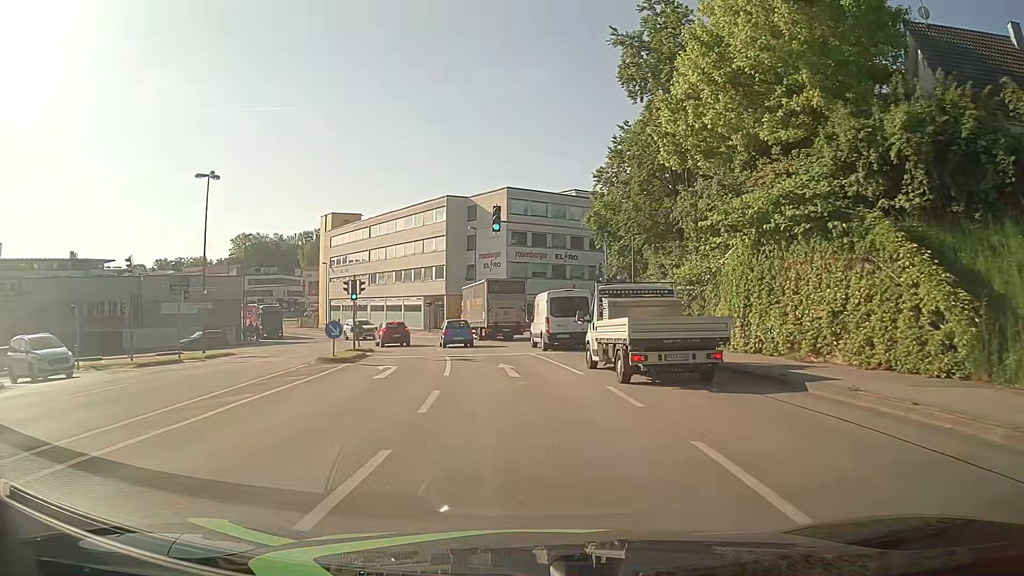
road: tertiary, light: Day
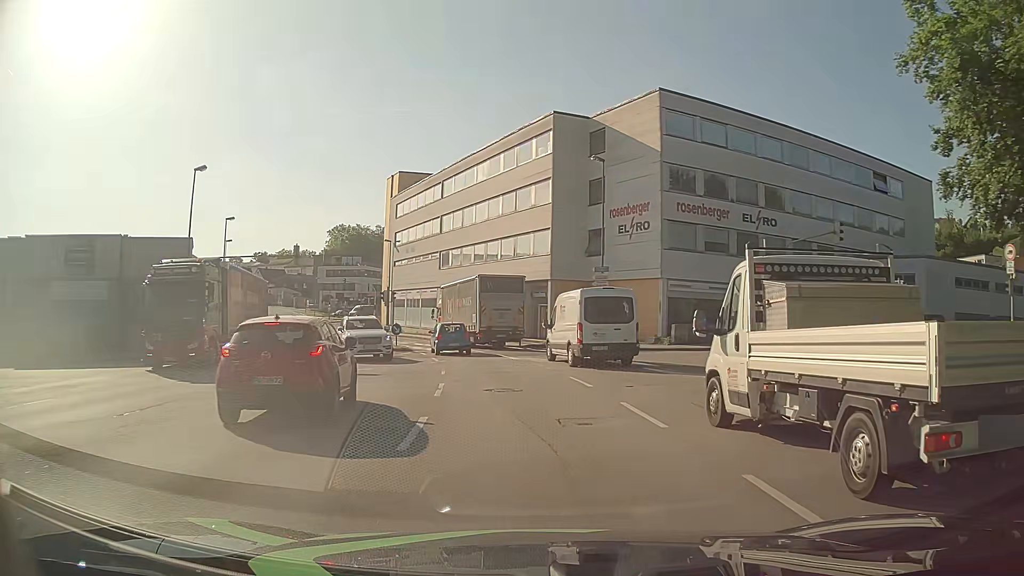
(-2.6, +30.4) m; -11°
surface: asphalt
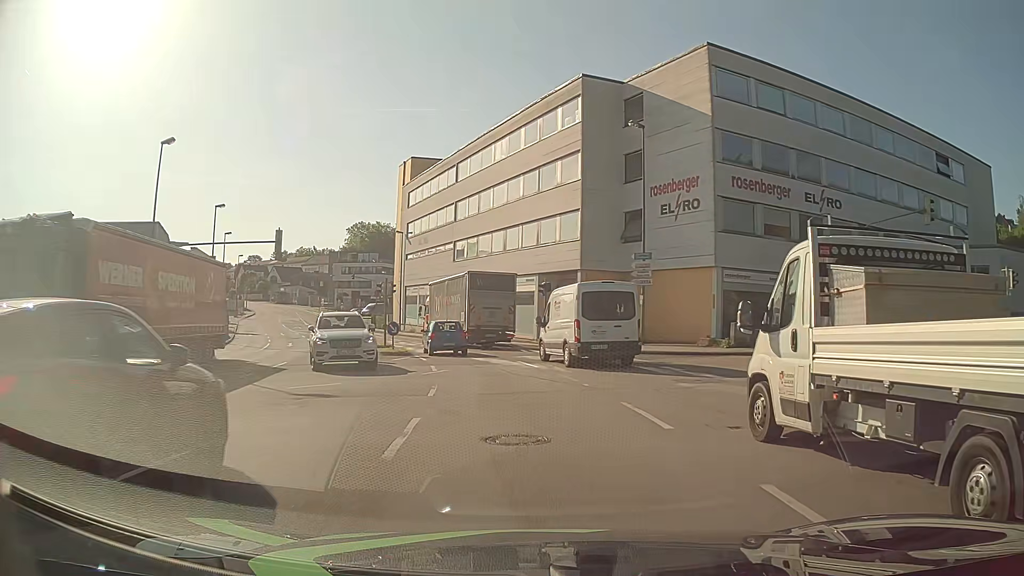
(0.0, +6.4) m; -1°
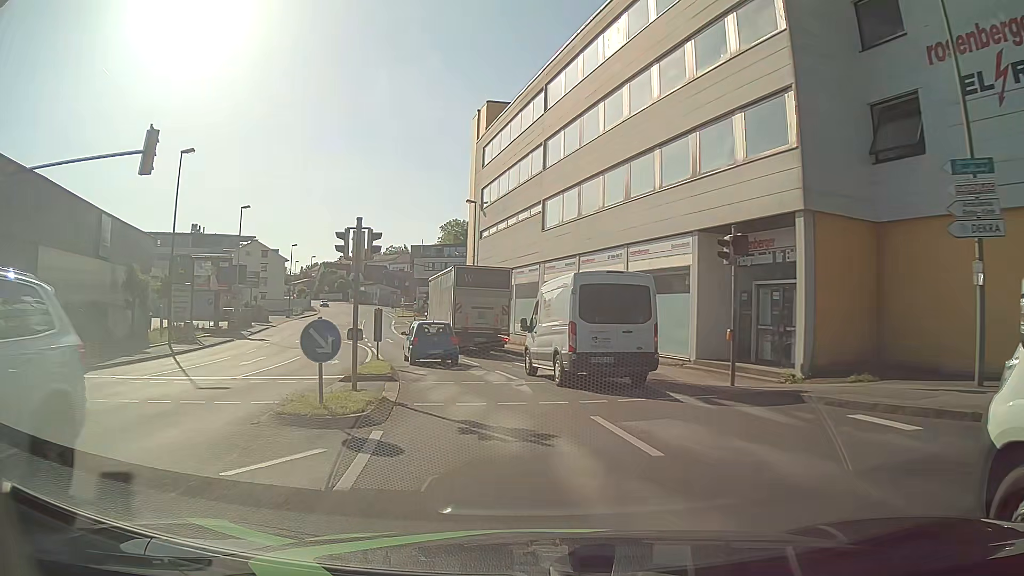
(-1.3, +19.2) m; -9°
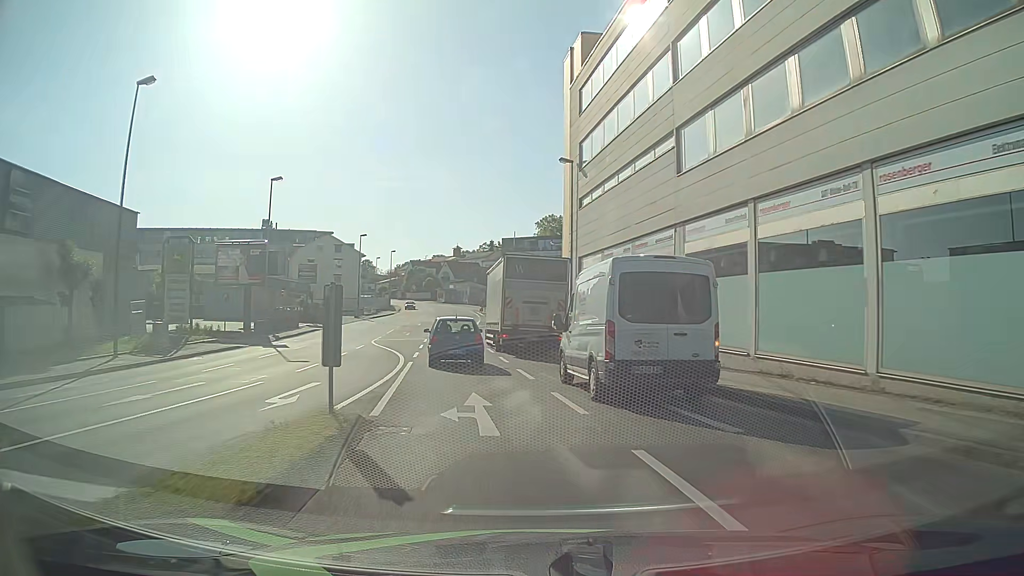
(-0.9, +12.7) m; -8°
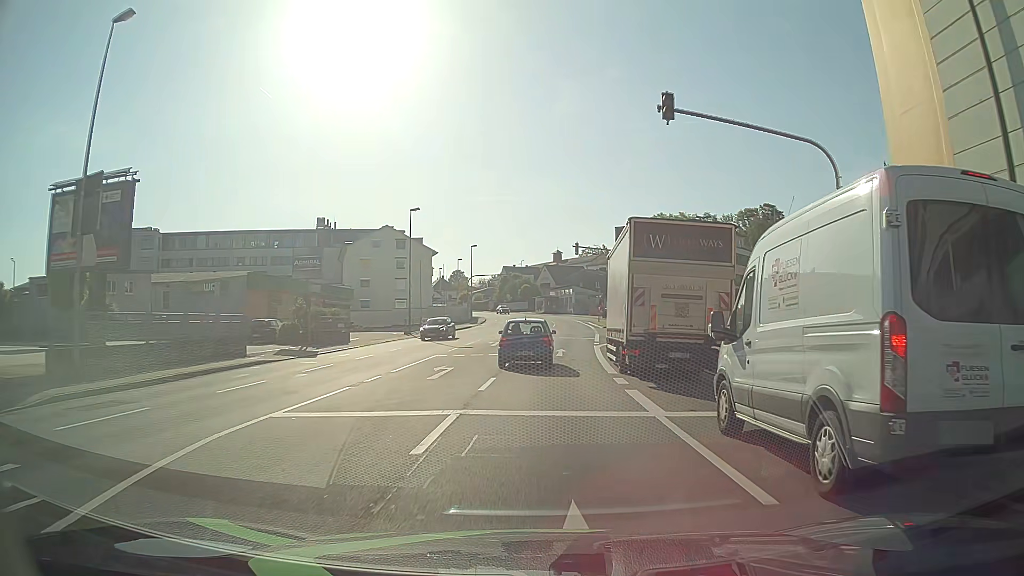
(-3.5, +28.8) m; -9°
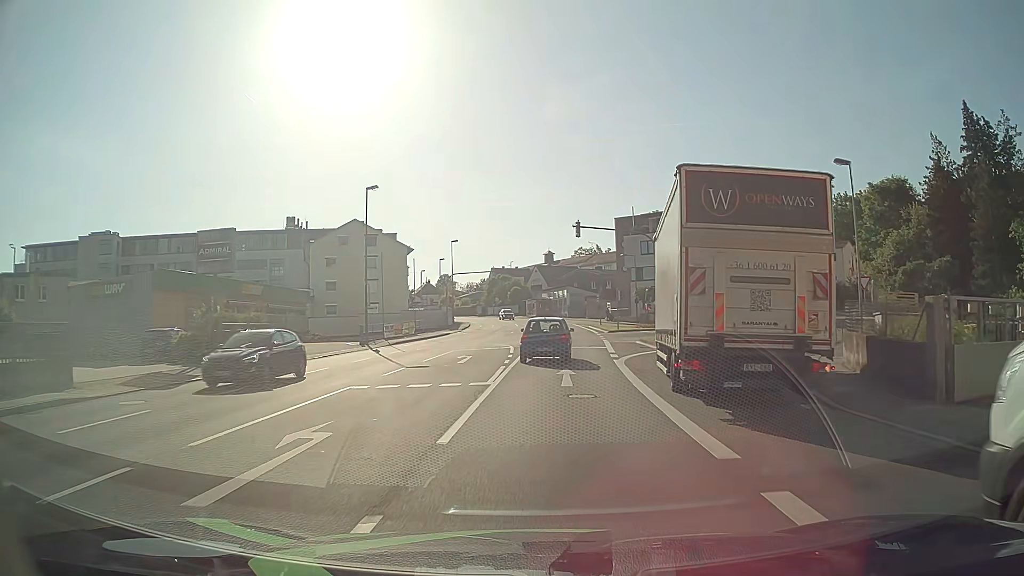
(+0.1, +11.9) m; +1°
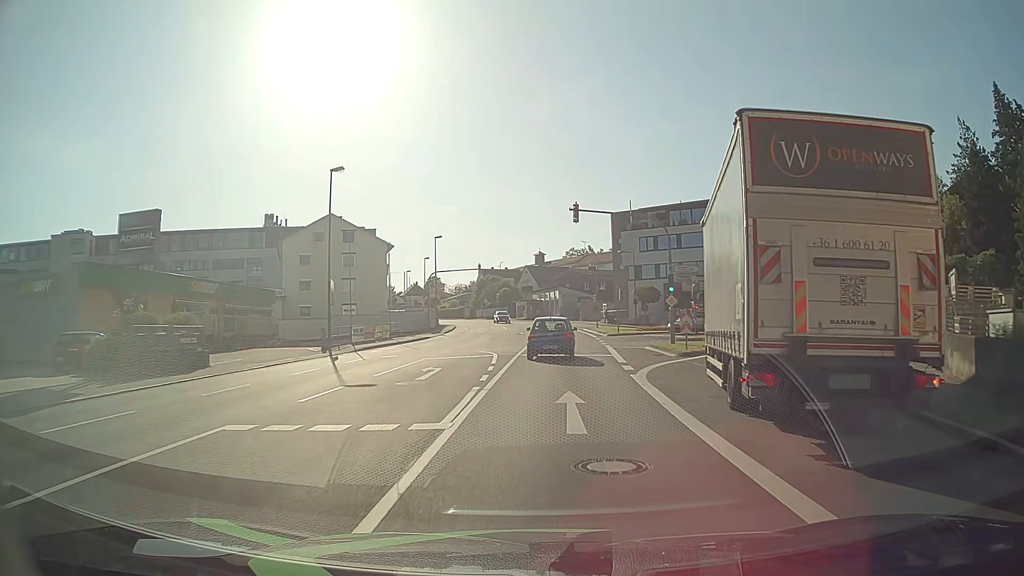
(0.0, +6.2) m; +1°
